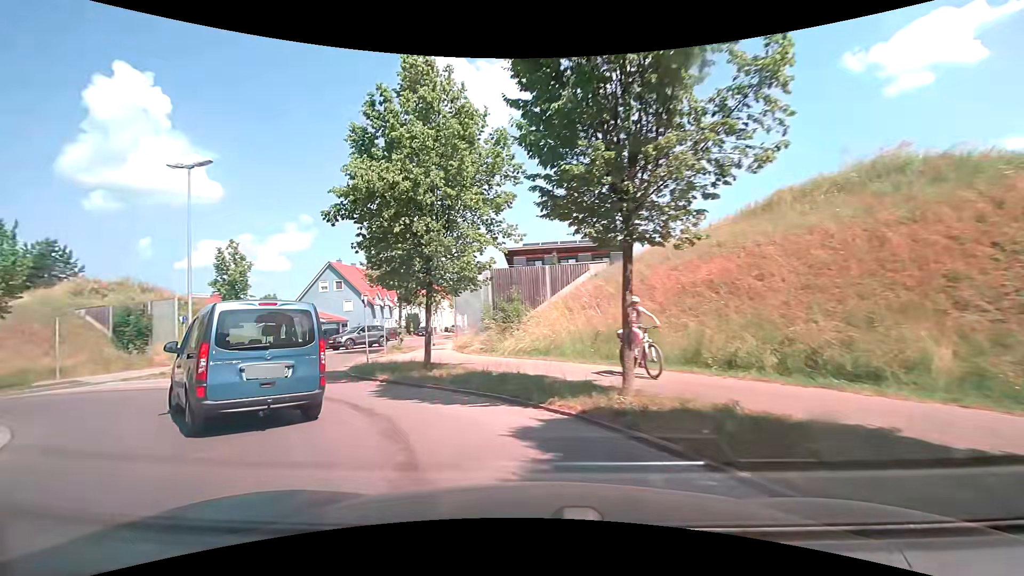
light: Day
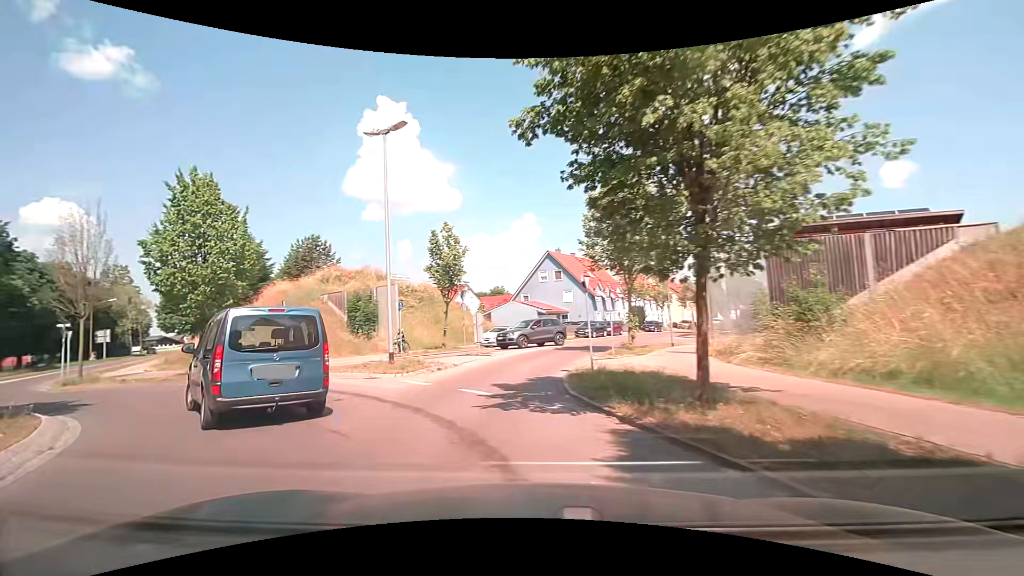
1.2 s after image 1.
(-1.4, +6.2) m; -24°
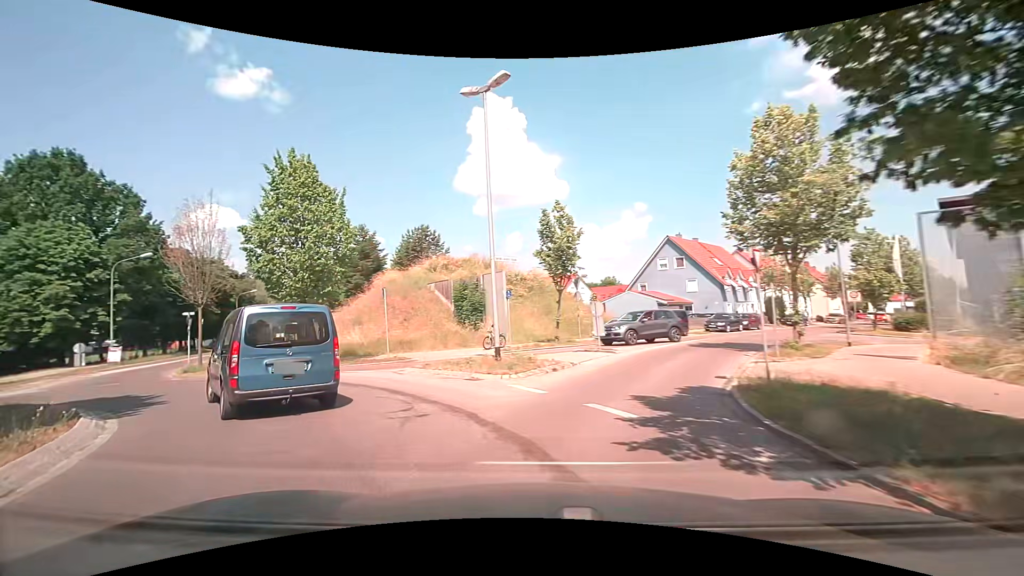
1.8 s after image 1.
(-0.3, +3.2) m; -12°
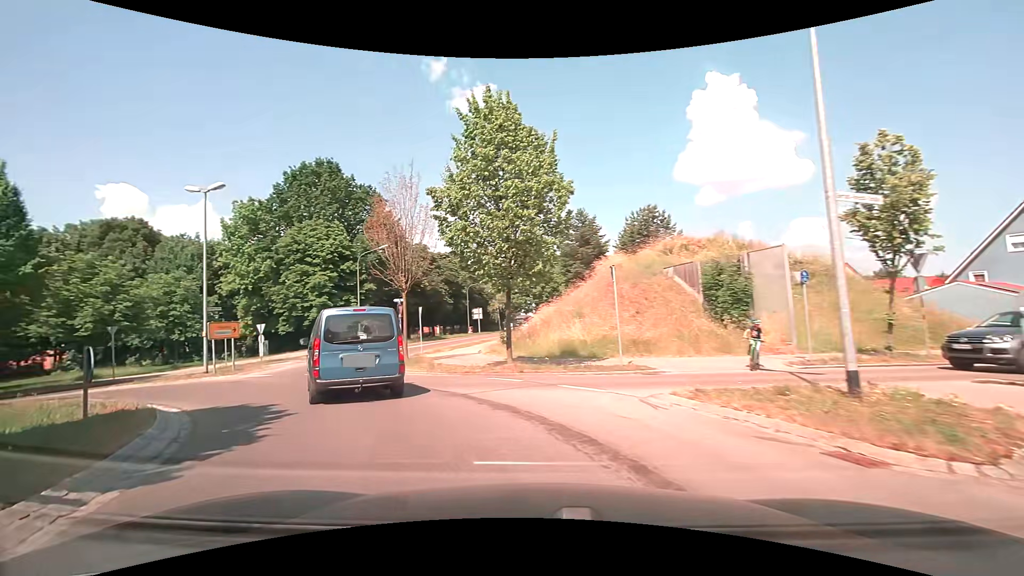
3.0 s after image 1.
(-1.5, +6.3) m; -26°
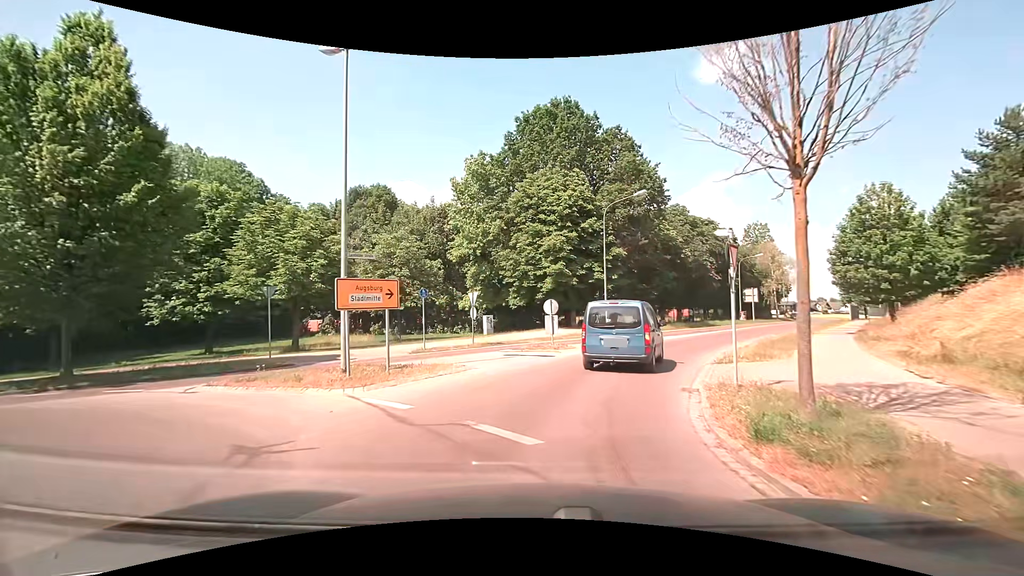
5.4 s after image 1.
(-4.4, +13.8) m; -27°
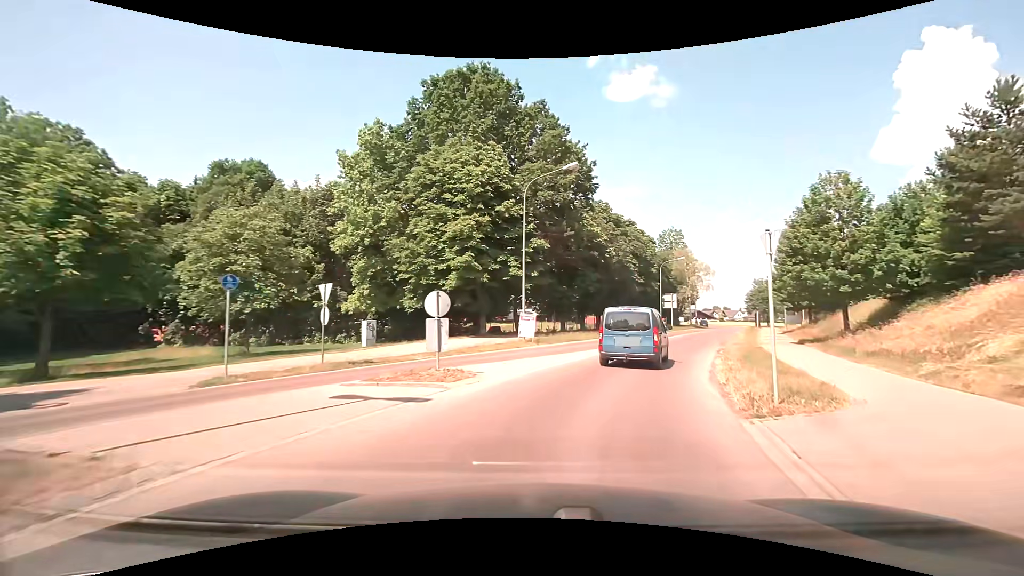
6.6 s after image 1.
(+0.6, +8.4) m; +10°
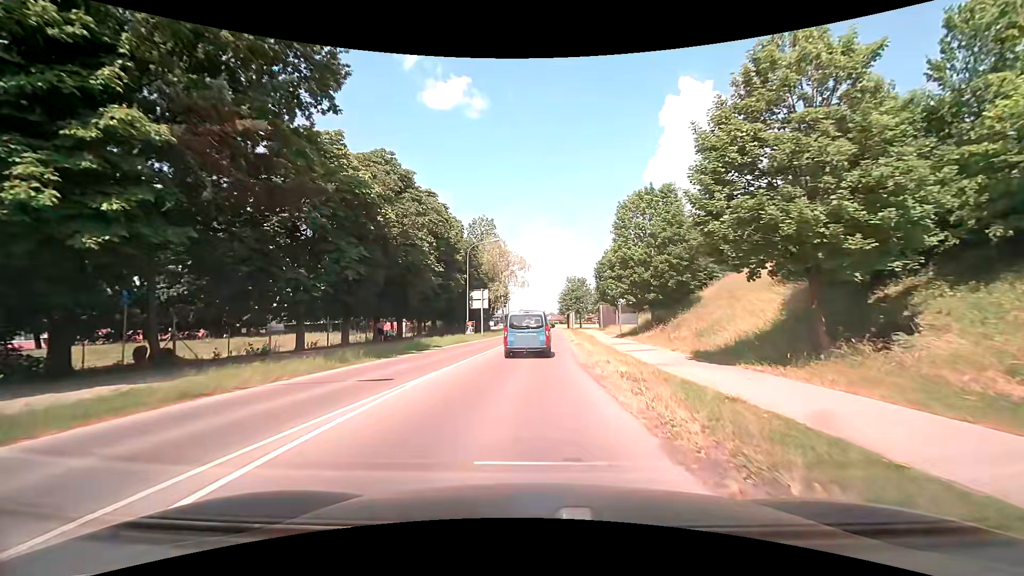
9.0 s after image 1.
(+4.8, +19.8) m; +21°
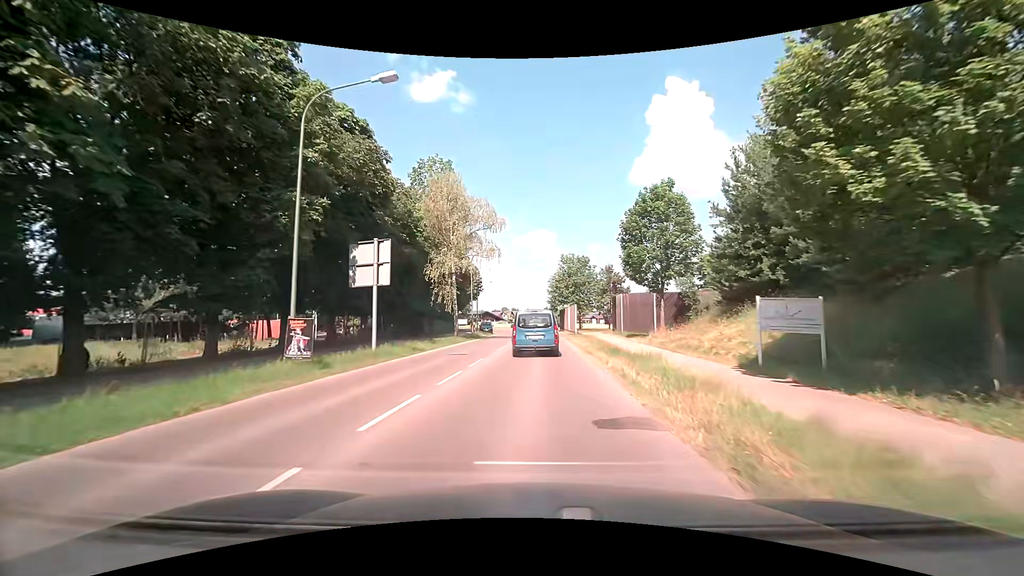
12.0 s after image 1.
(+0.7, +31.6) m; +2°
(0, +10) (0, +20) (+1, +30) (+1, +40) (+1, +50) (+1, +60) (+1, +70) (0, +80) (-1, +90) (-3, +100) m
